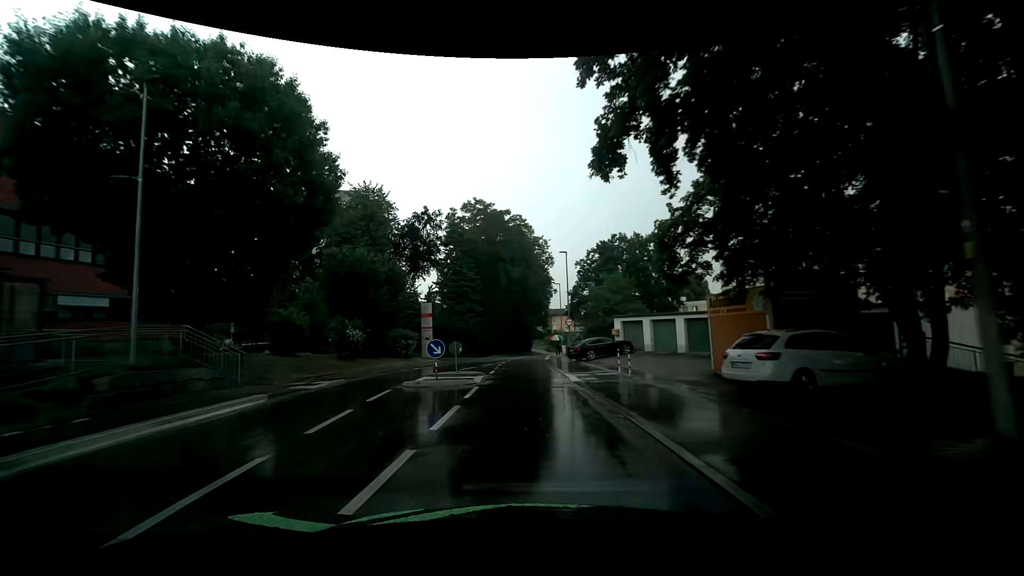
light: Day
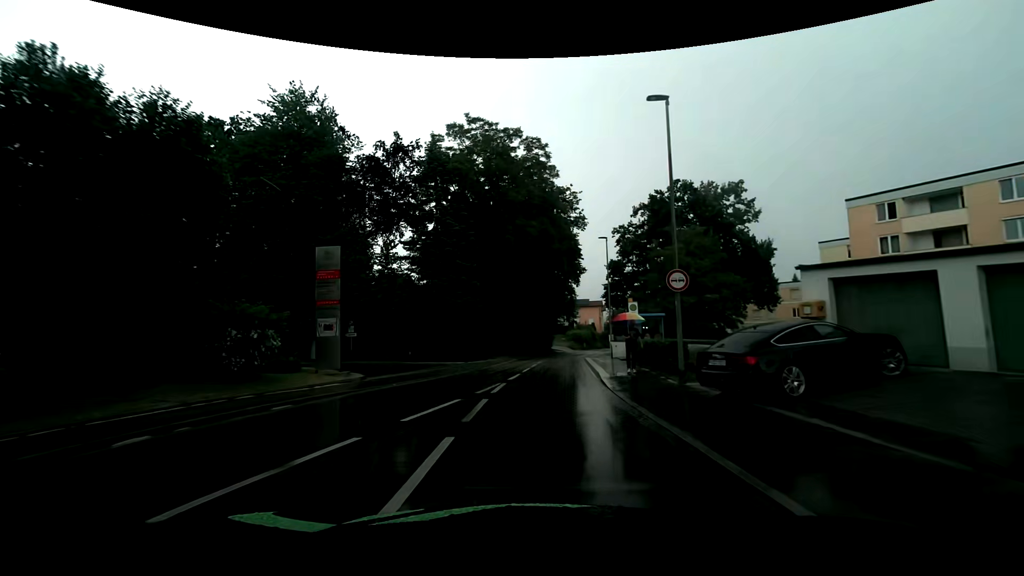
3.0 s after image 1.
(-0.7, +23.5) m; -2°
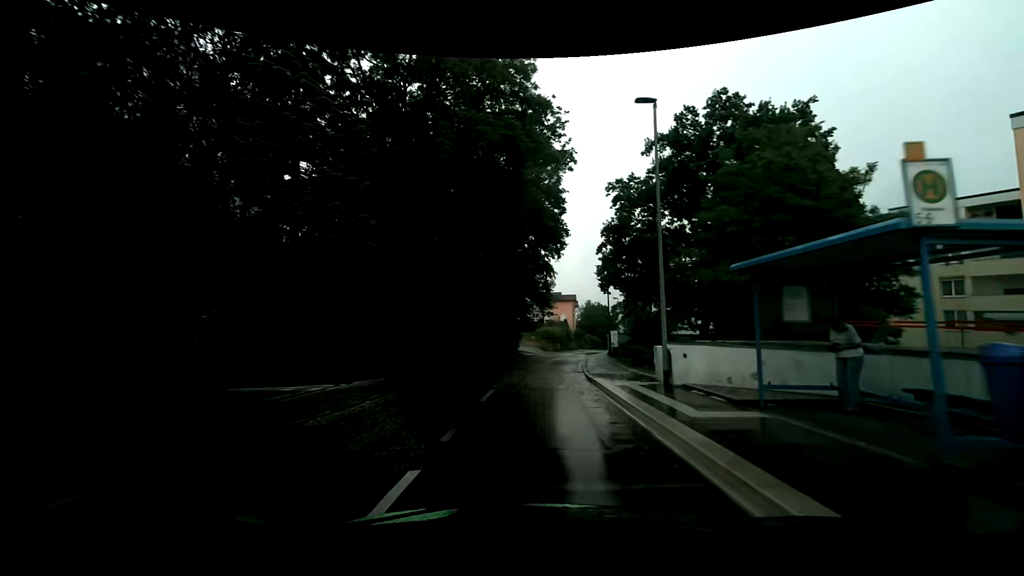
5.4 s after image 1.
(+0.6, +19.7) m; +4°
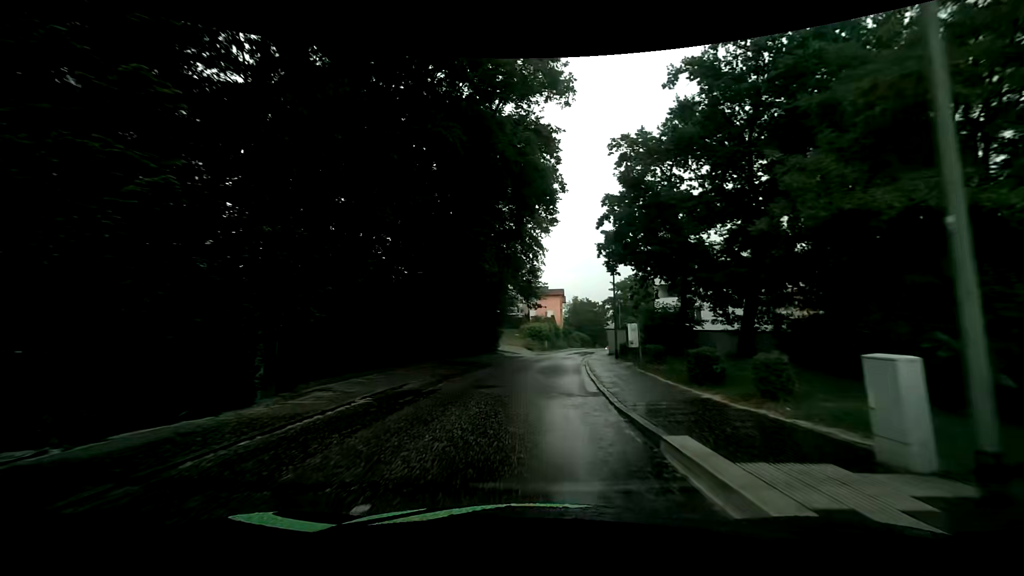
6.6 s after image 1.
(+0.2, +10.0) m; +2°
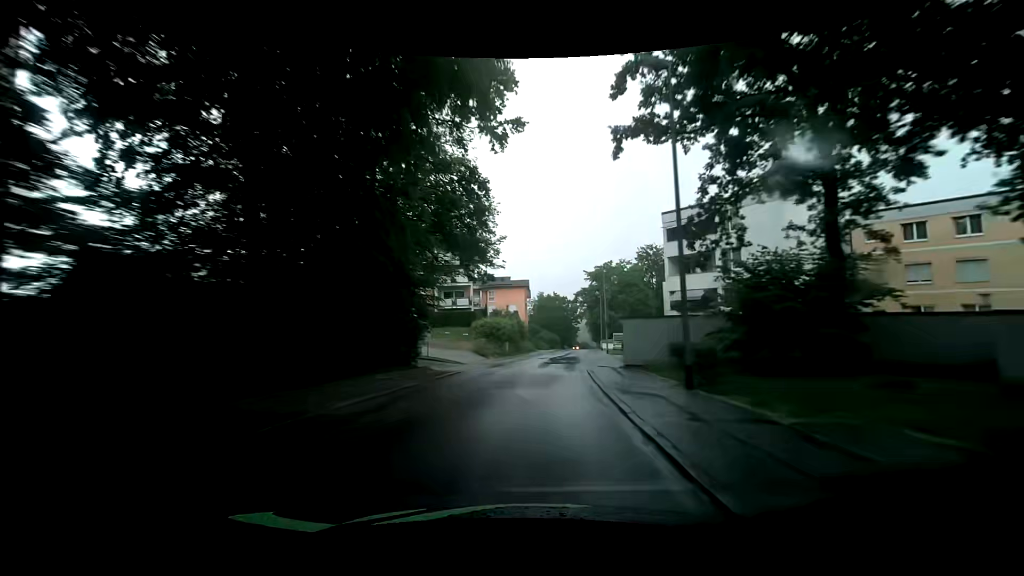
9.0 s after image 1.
(+0.8, +20.5) m; +4°
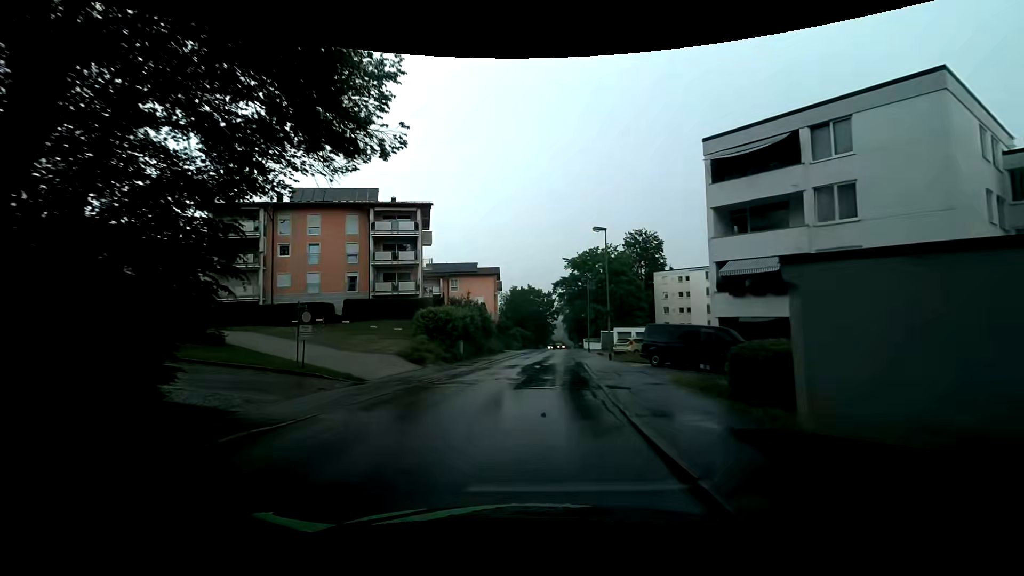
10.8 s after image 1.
(+0.6, +15.7) m; +3°
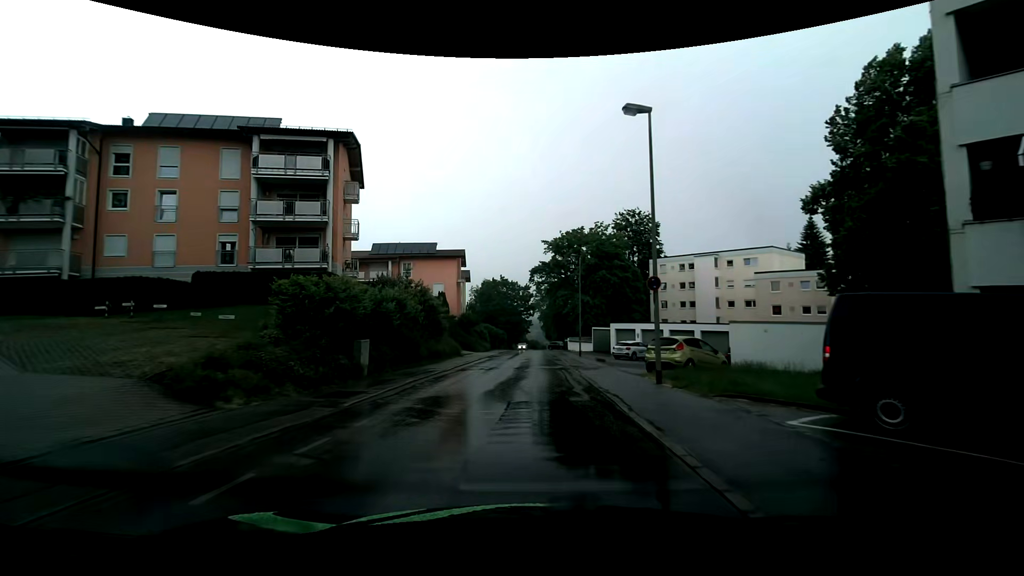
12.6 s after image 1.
(+0.4, +16.1) m; +3°
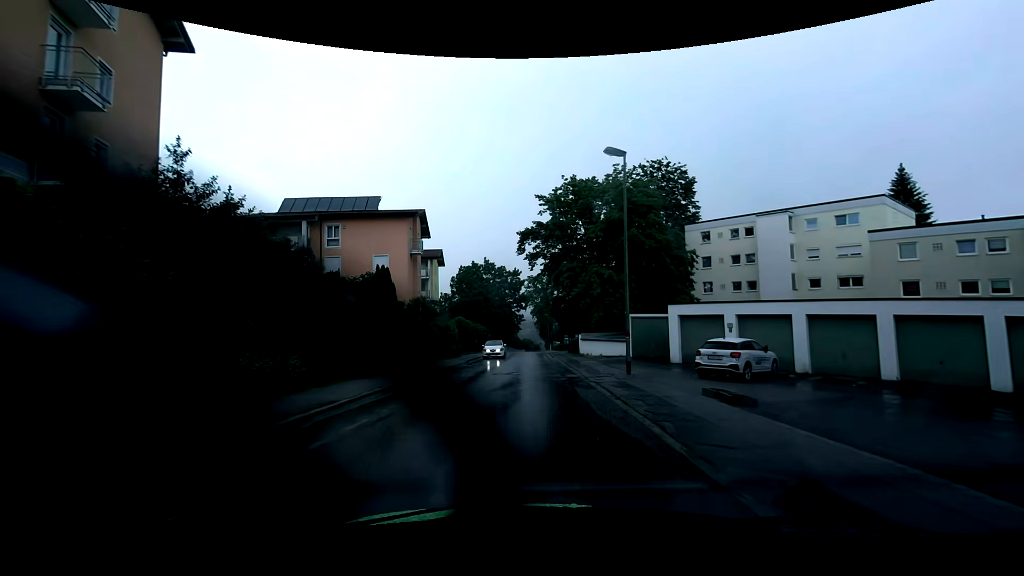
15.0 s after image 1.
(+0.3, +22.3) m; +1°
(0, +10) (0, +20) (0, +30) (0, +40) (0, +50) (0, +60) (0, +70) (0, +80) (0, +90) (0, +100) m
